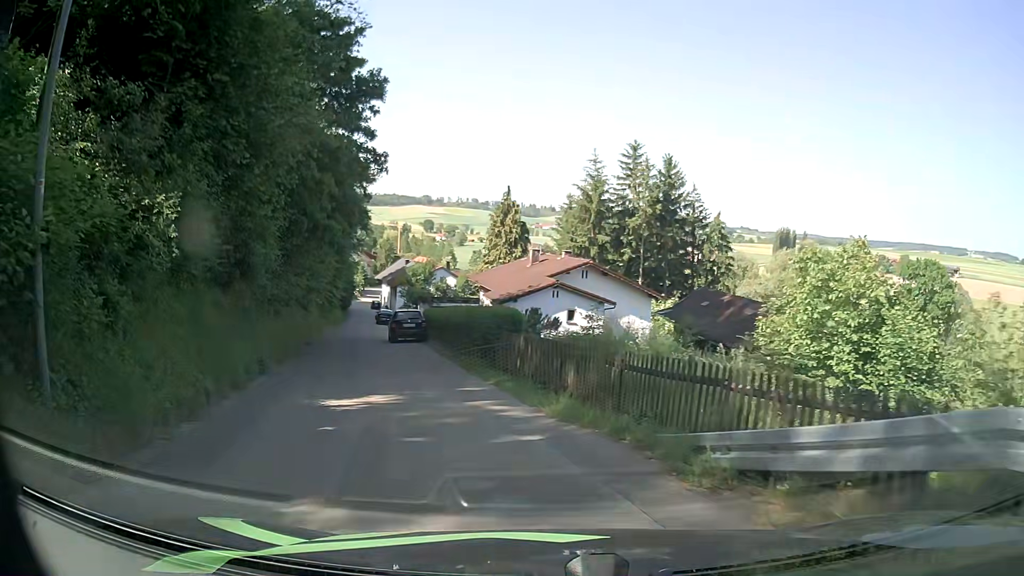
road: unclassified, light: Day
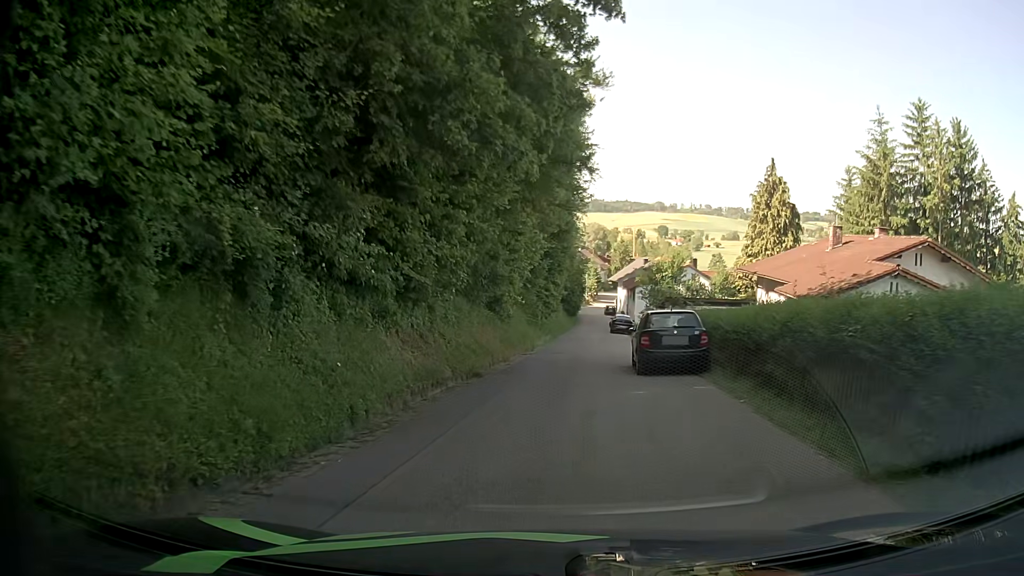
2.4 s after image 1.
(-3.0, +14.0) m; -21°
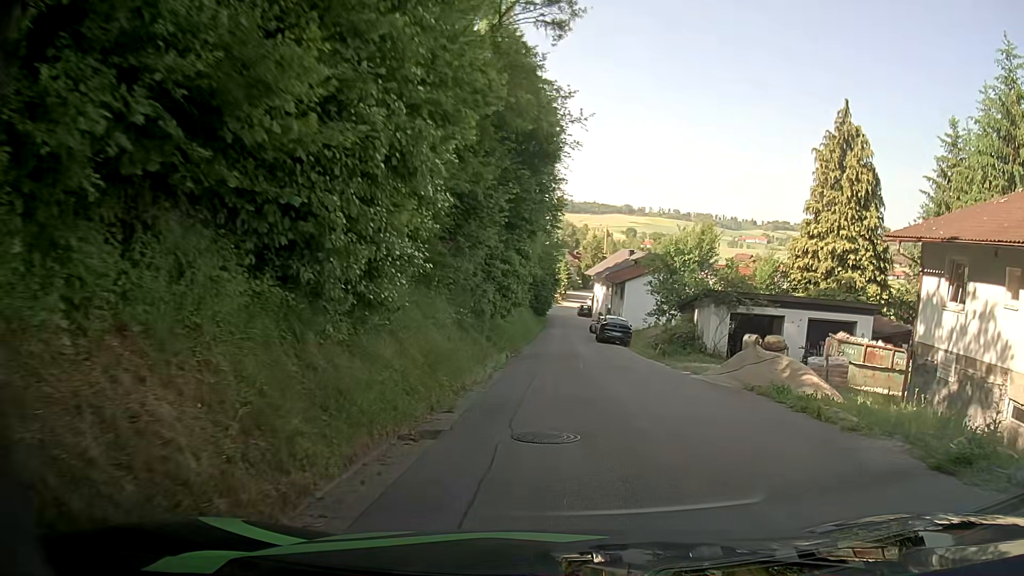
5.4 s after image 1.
(+0.2, +18.3) m; +3°
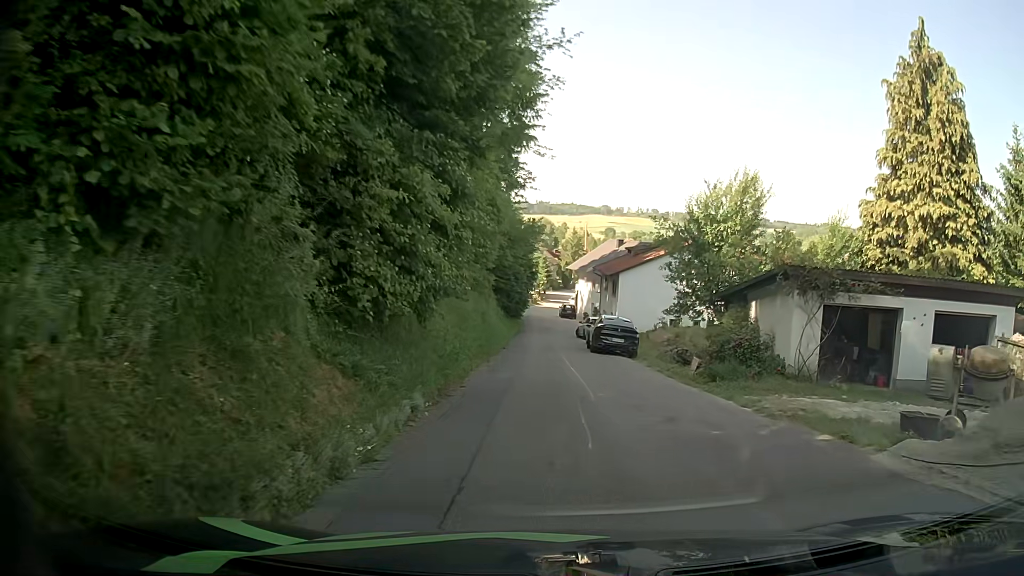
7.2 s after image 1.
(+0.3, +11.5) m; +3°
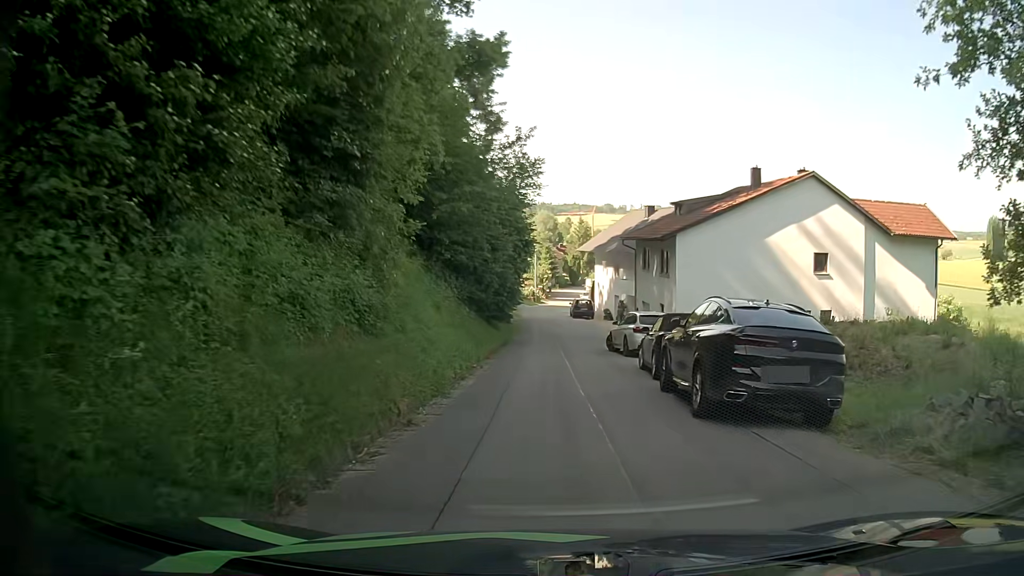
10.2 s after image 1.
(-0.2, +20.0) m; -2°
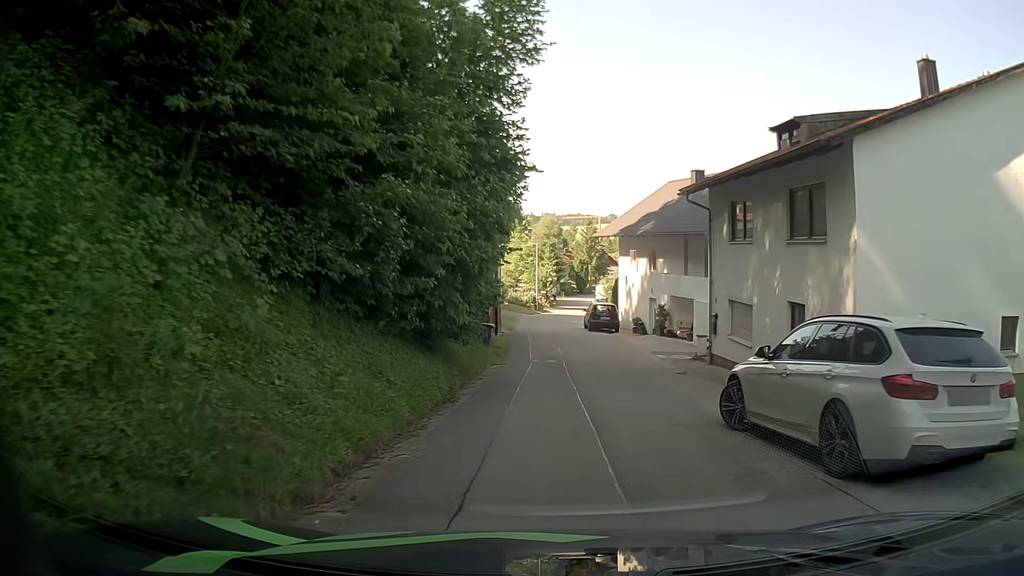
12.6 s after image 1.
(+0.1, +15.8) m; -1°
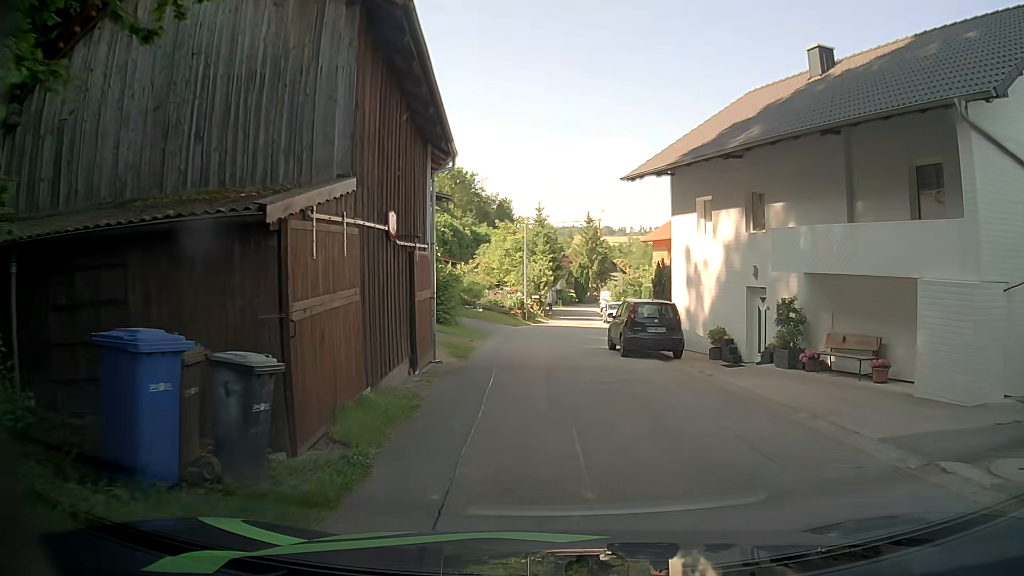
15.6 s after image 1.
(+0.3, +18.4) m; 0°
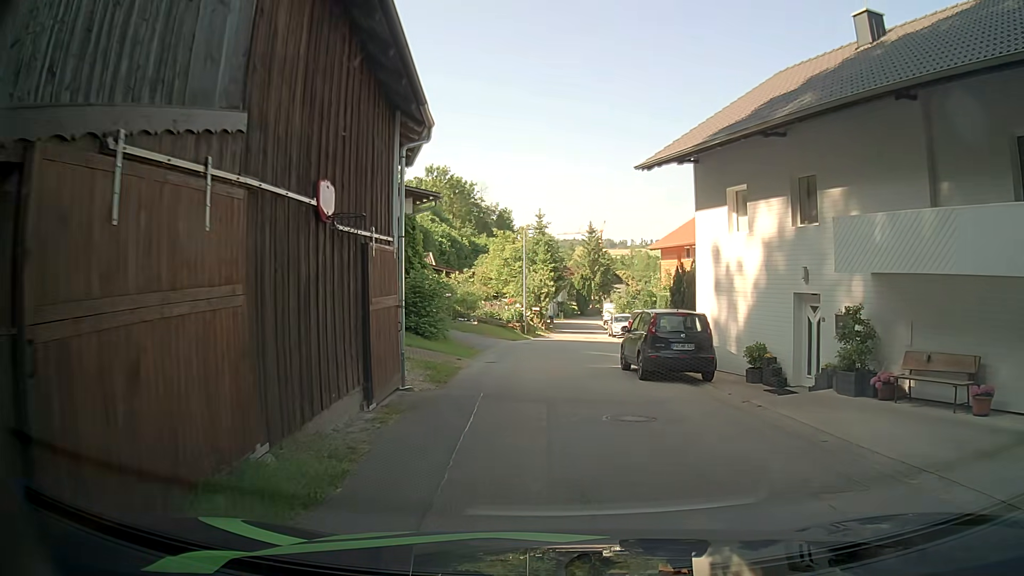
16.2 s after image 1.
(0.0, +3.4) m; +2°
(0, +10) (-1, +20) (0, +30) (0, +40) (+1, +50) (+1, +60) (+1, +70) (+2, +80) (+2, +90) (+4, +100) m
